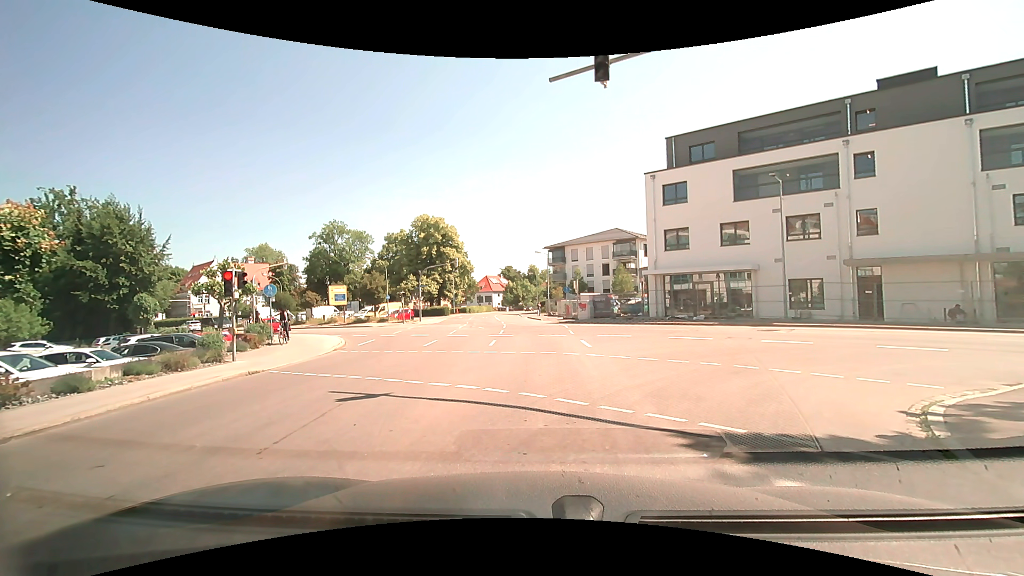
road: tertiary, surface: asphalt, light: Day
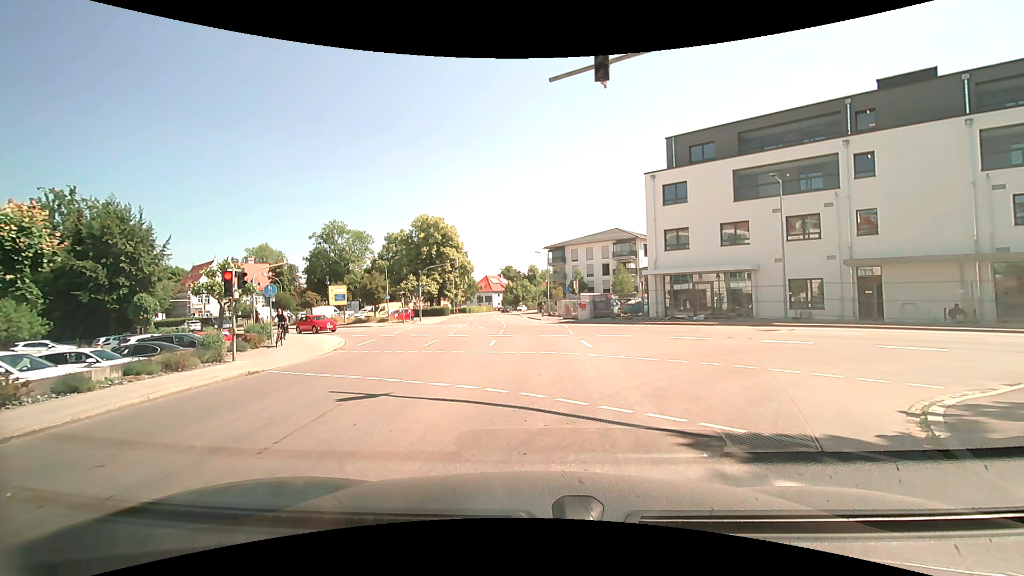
(0.0, 0.0) m; 0°
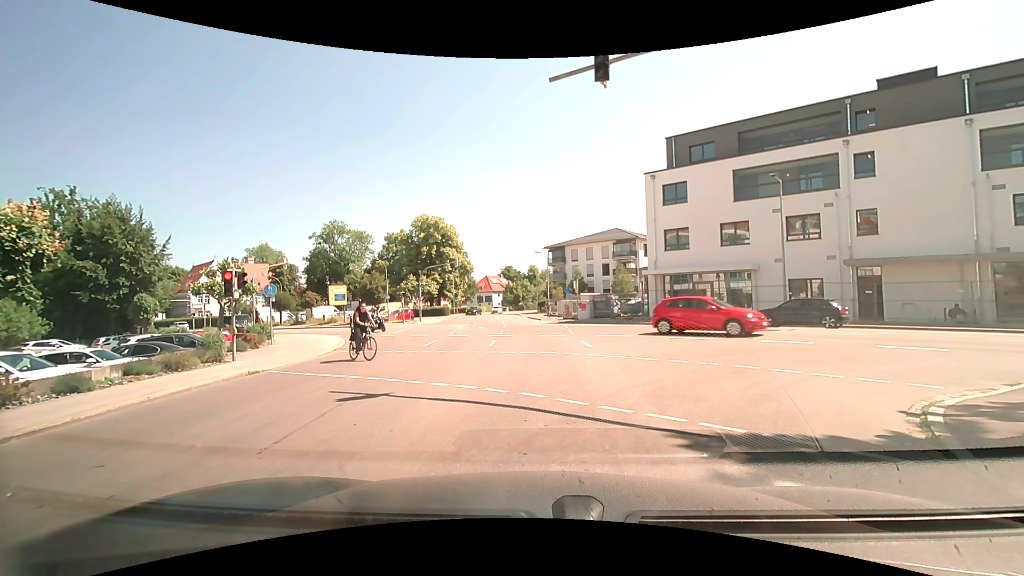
(0.0, 0.0) m; 0°
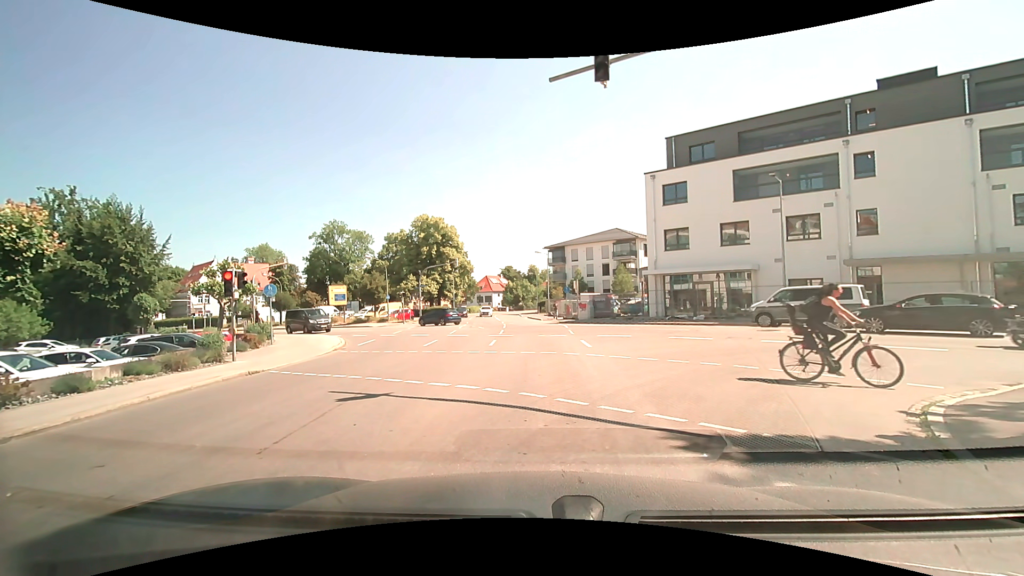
(0.0, 0.0) m; 0°
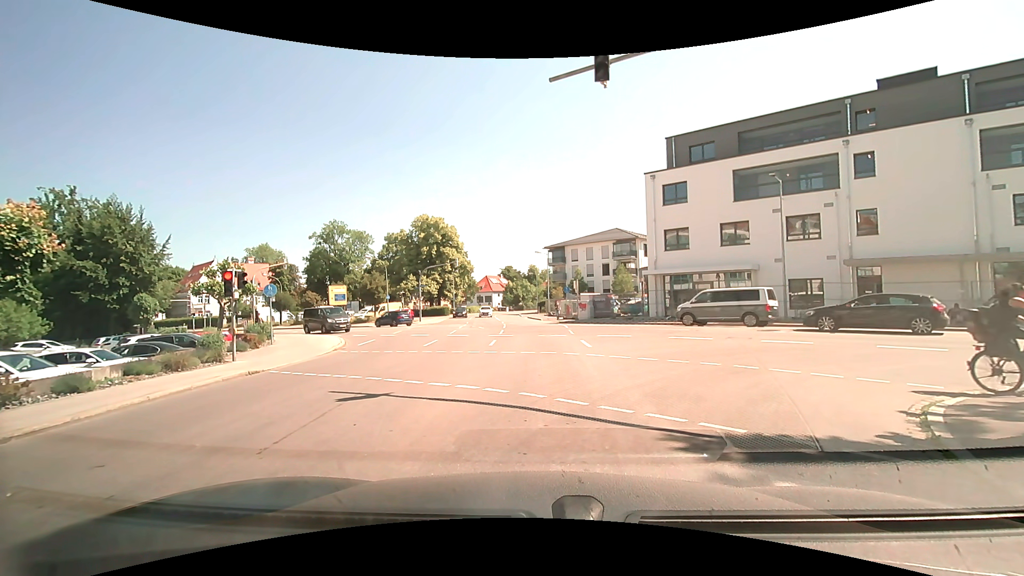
(0.0, 0.0) m; 0°
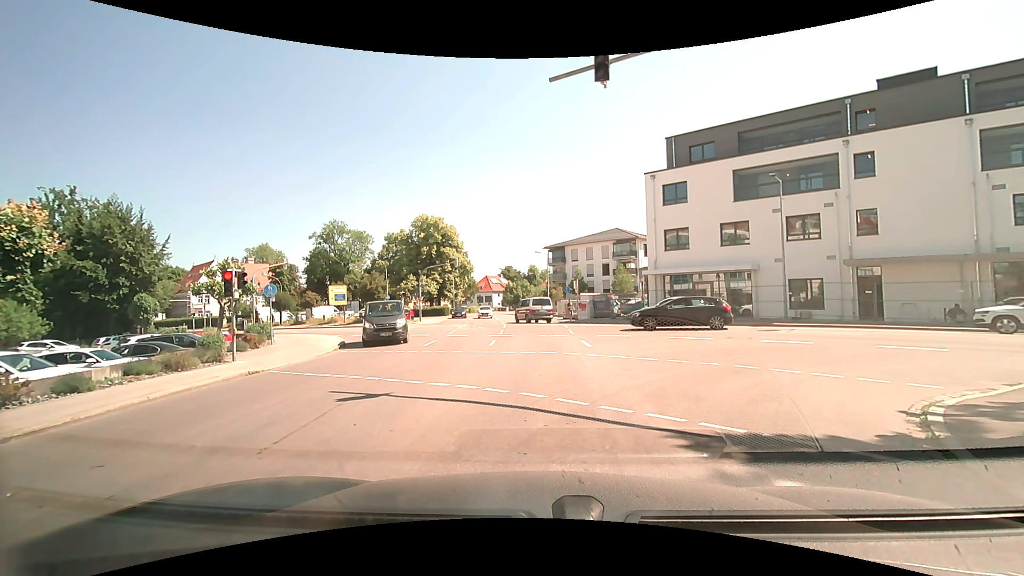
(0.0, 0.0) m; 0°
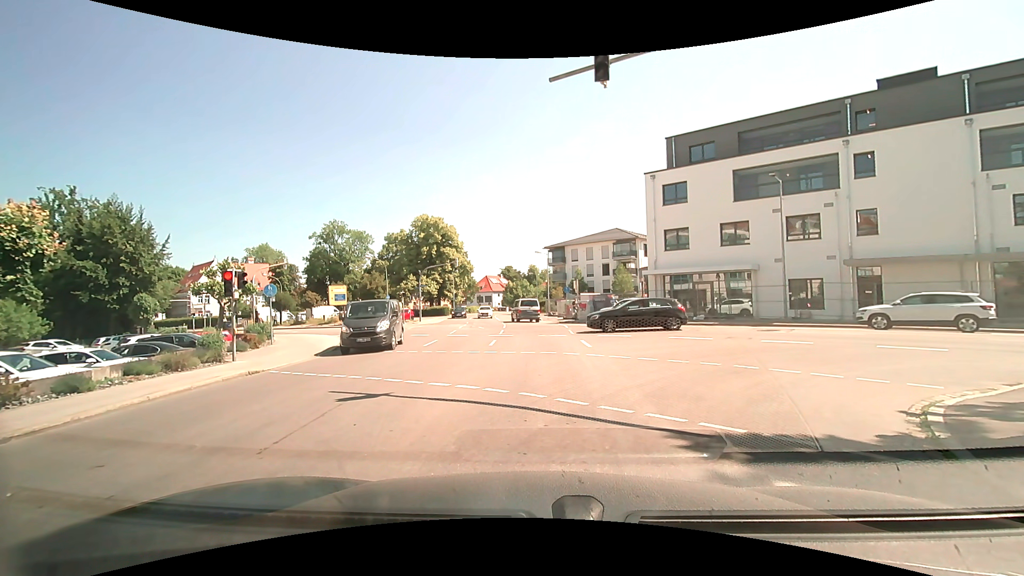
(0.0, 0.0) m; 0°
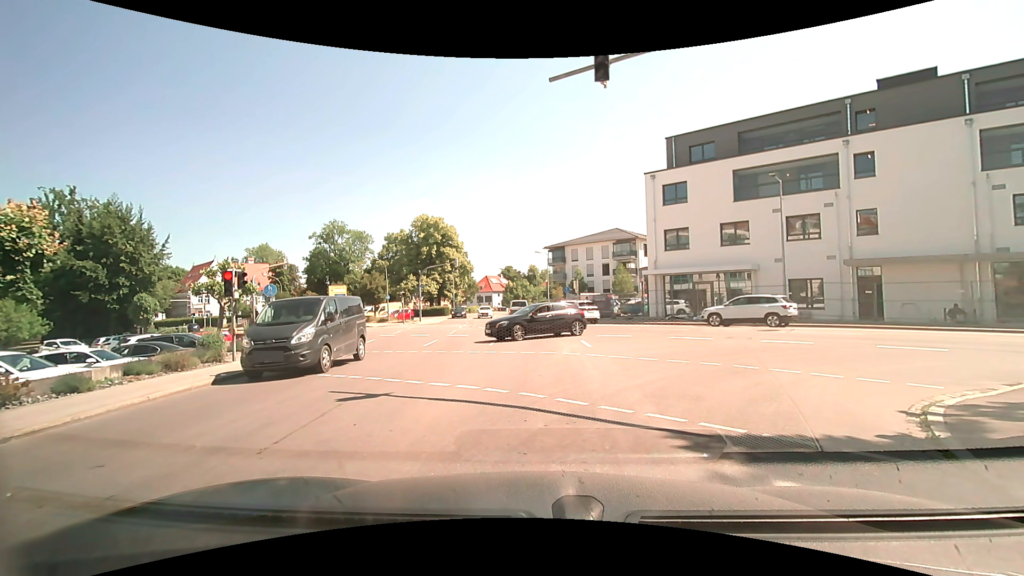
(0.0, 0.0) m; 0°
